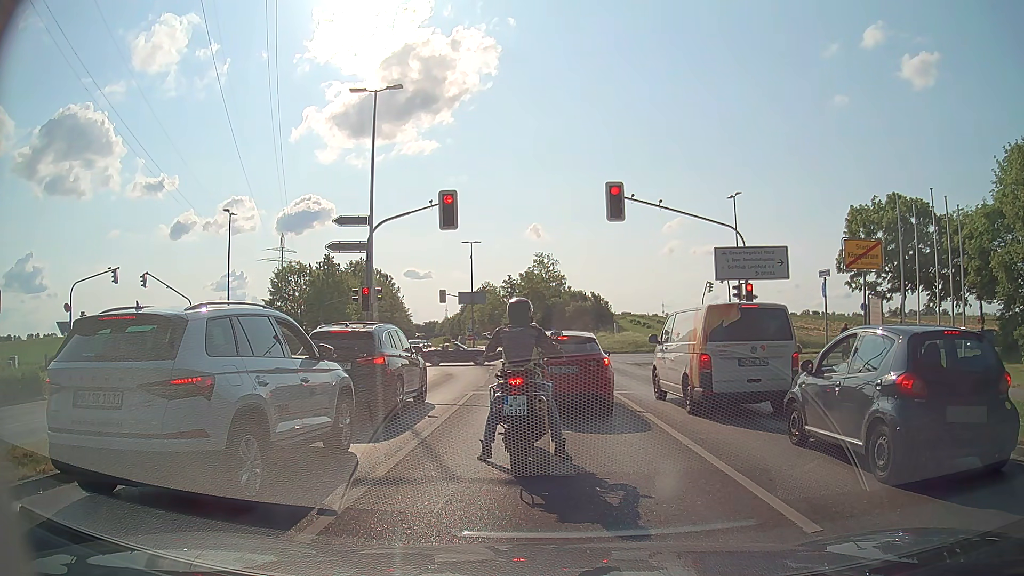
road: tertiary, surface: asphalt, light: Day
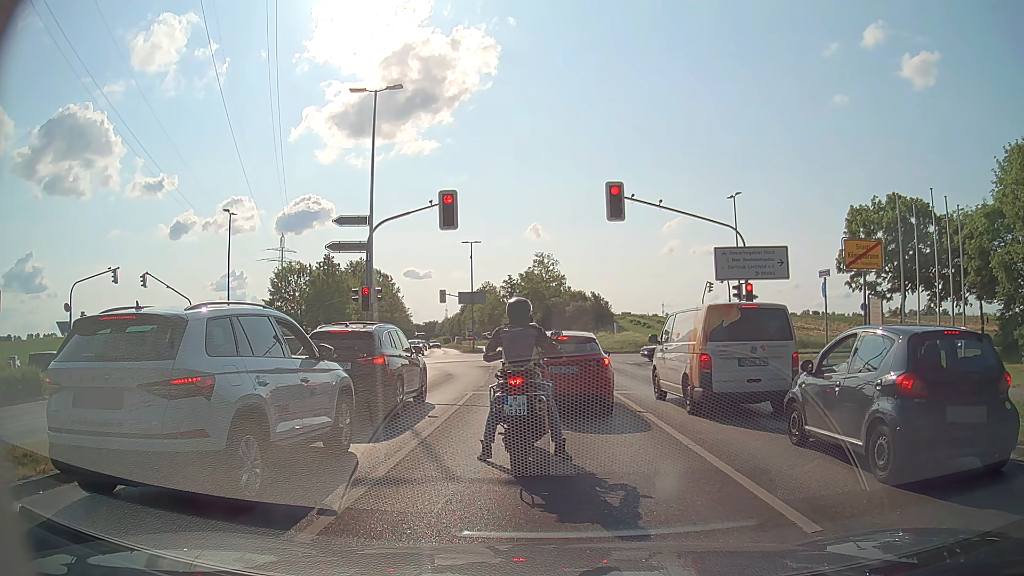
(0.0, 0.0) m; 0°
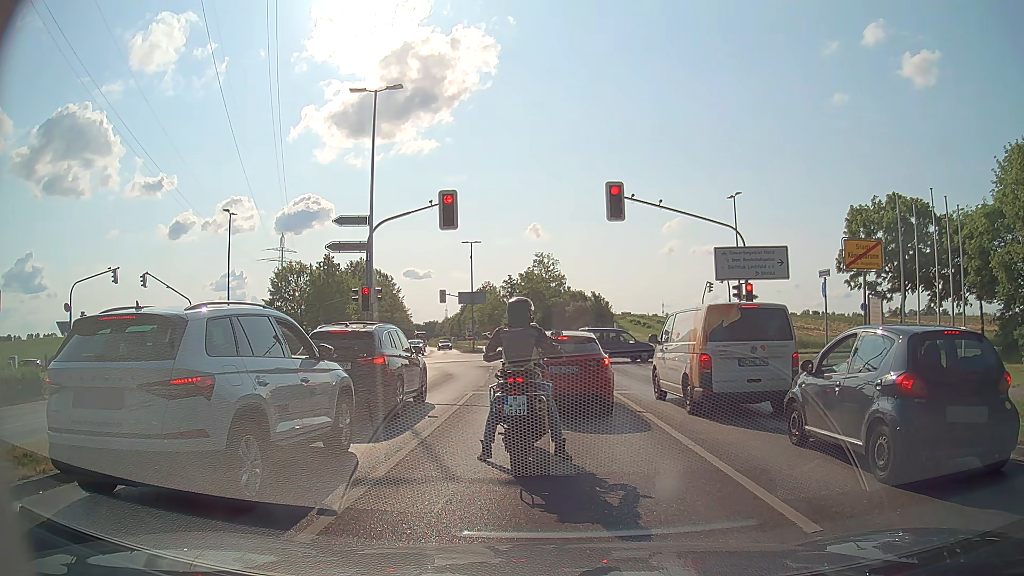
(0.0, 0.0) m; 0°
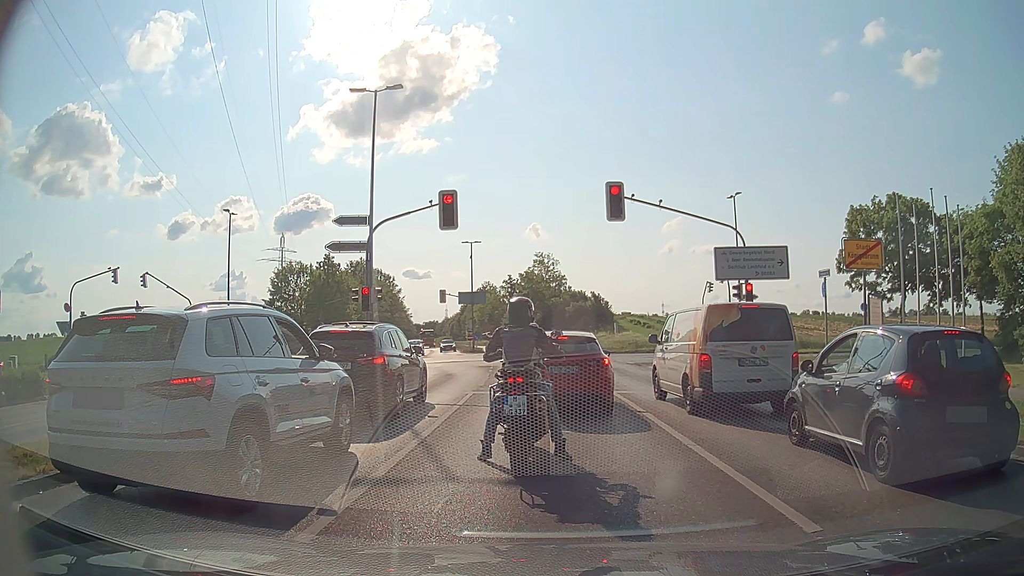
(0.0, 0.0) m; 0°
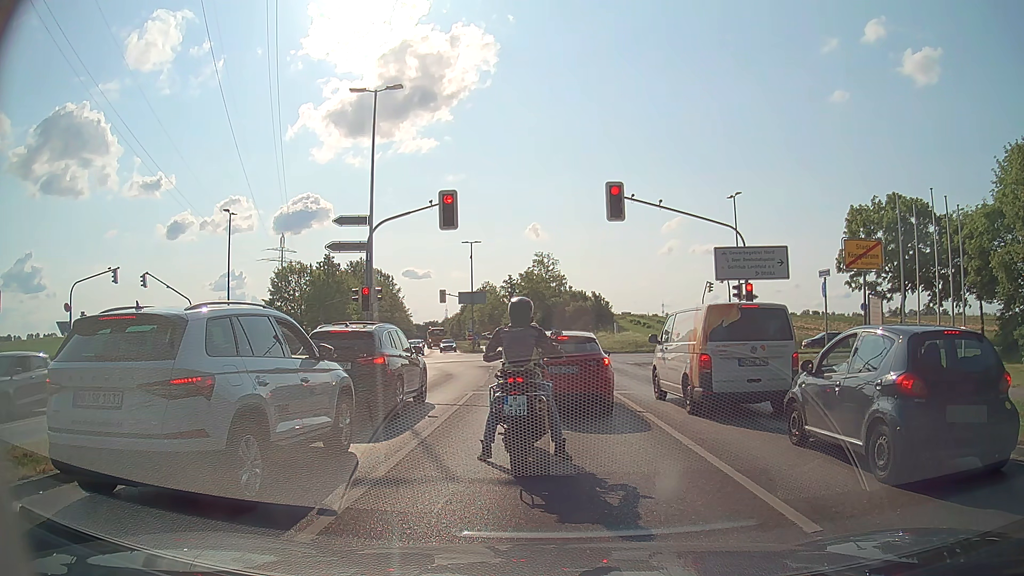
(0.0, 0.0) m; 0°
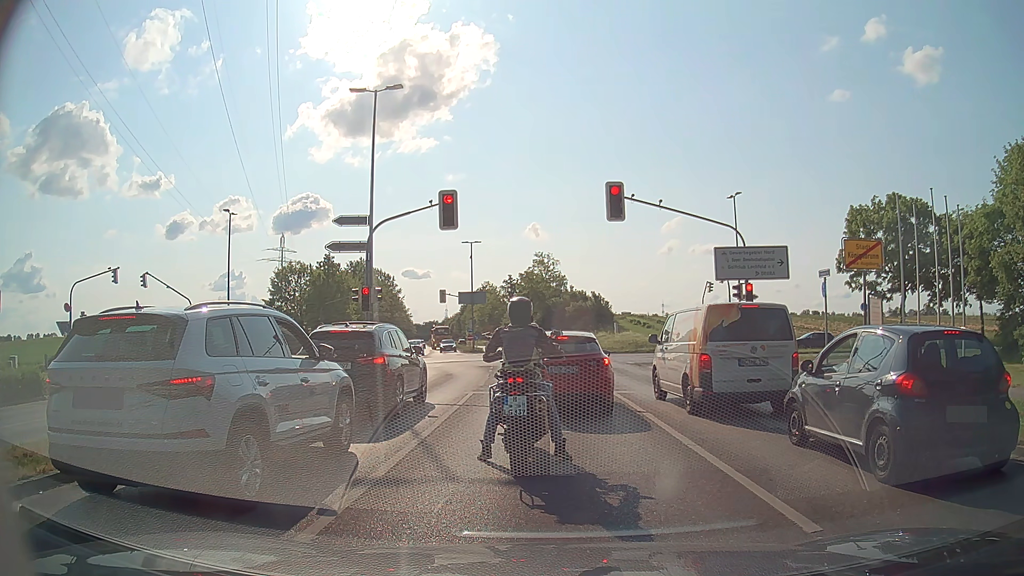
(0.0, 0.0) m; 0°
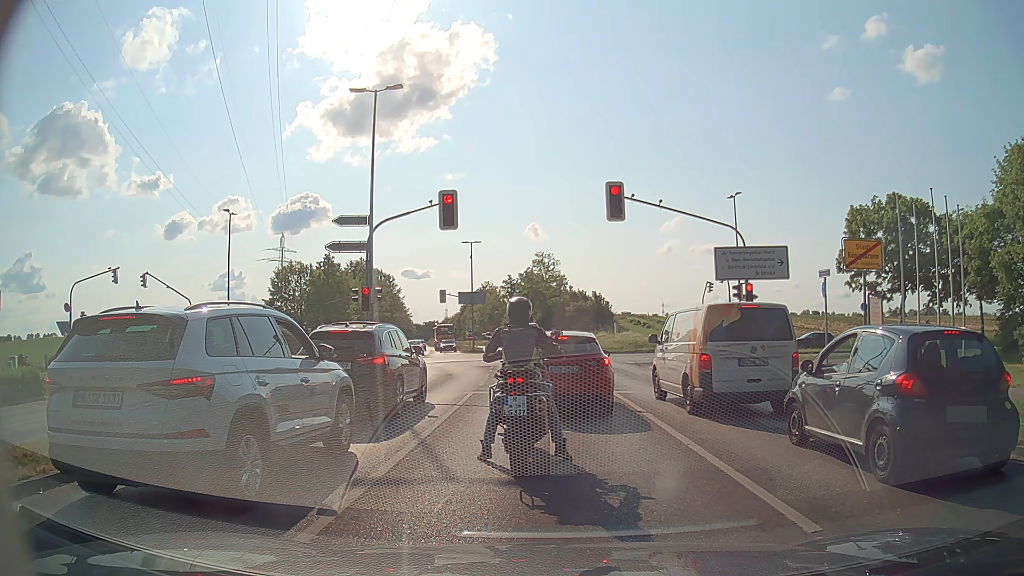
(0.0, 0.0) m; 0°
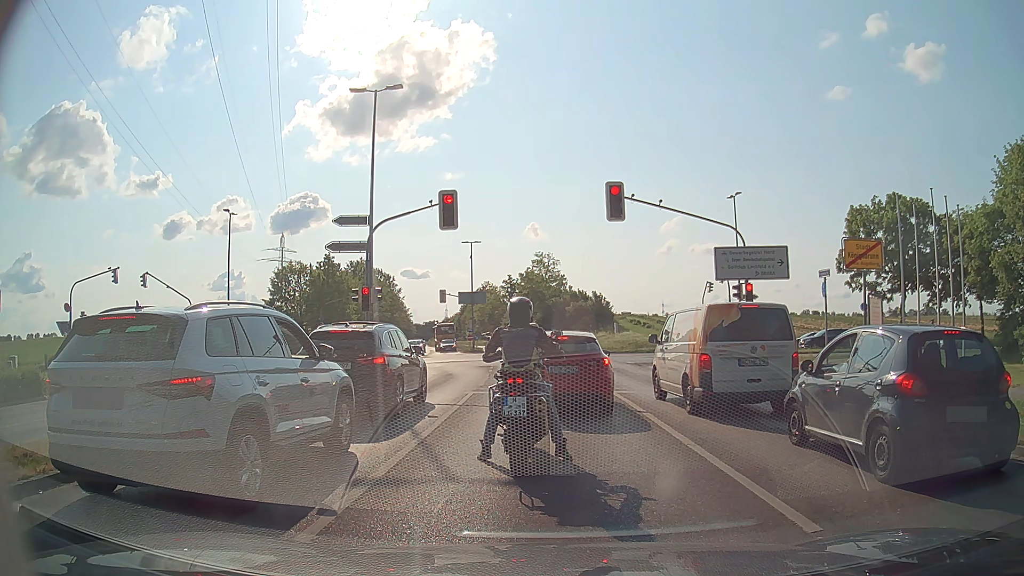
(0.0, 0.0) m; 0°
